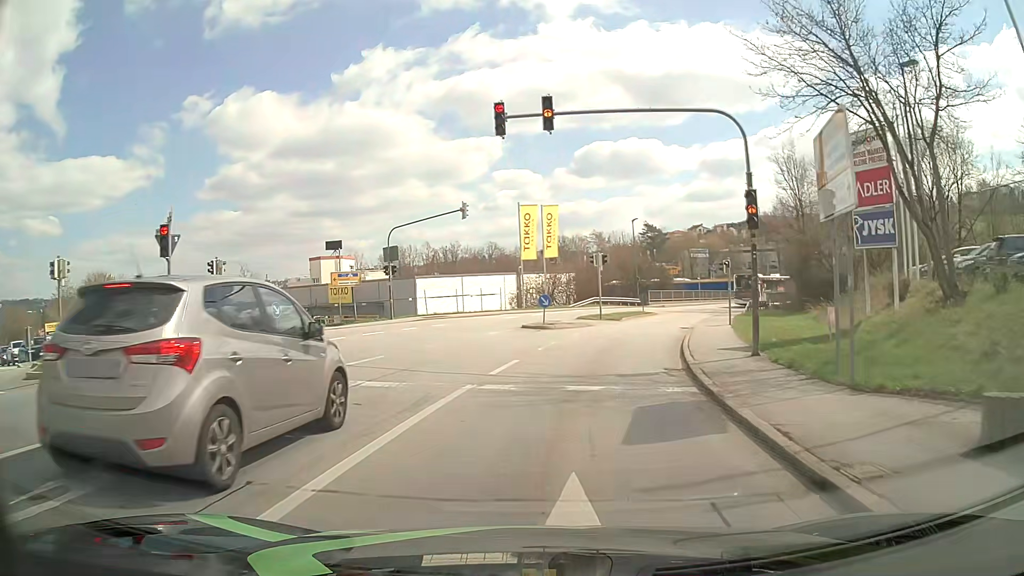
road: tertiary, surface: asphalt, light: Day
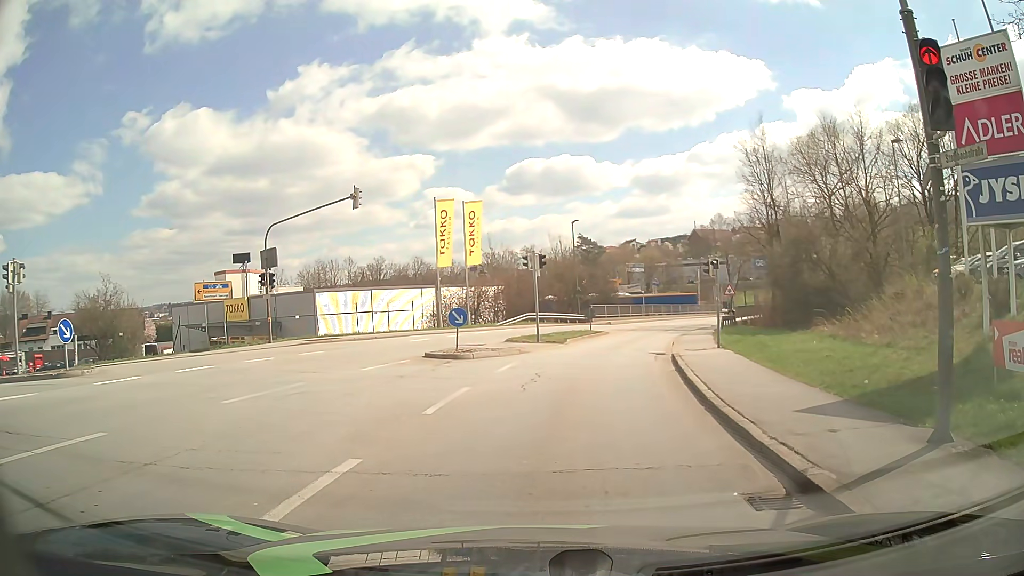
(+0.4, +8.6) m; +7°
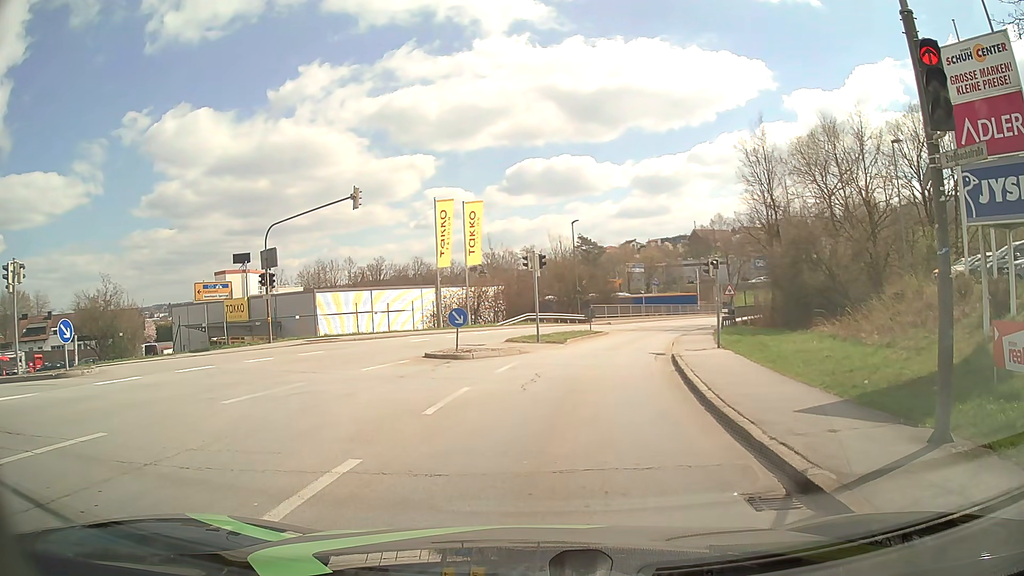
(0.0, 0.0) m; 0°
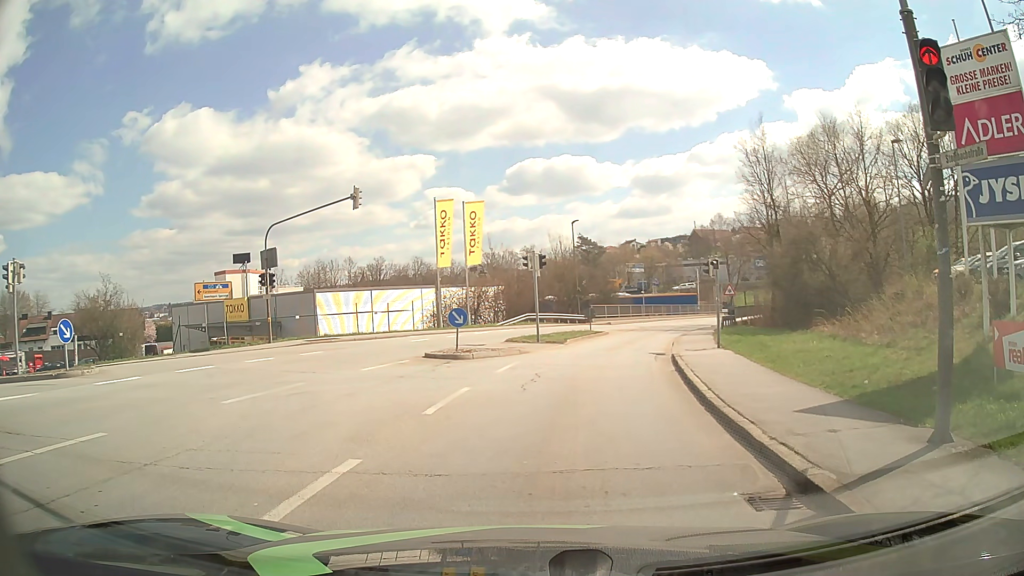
(0.0, 0.0) m; 0°
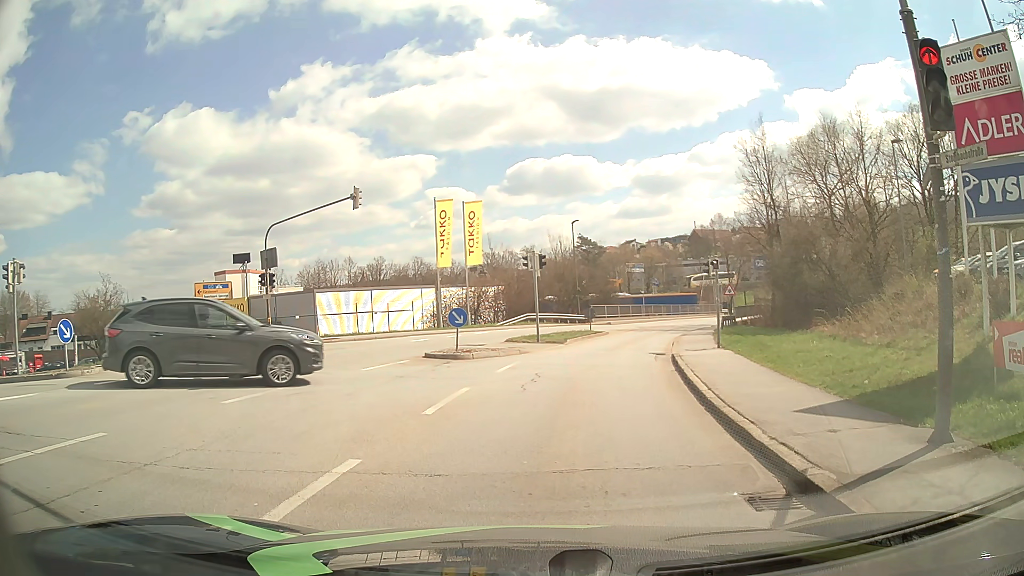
(0.0, 0.0) m; 0°
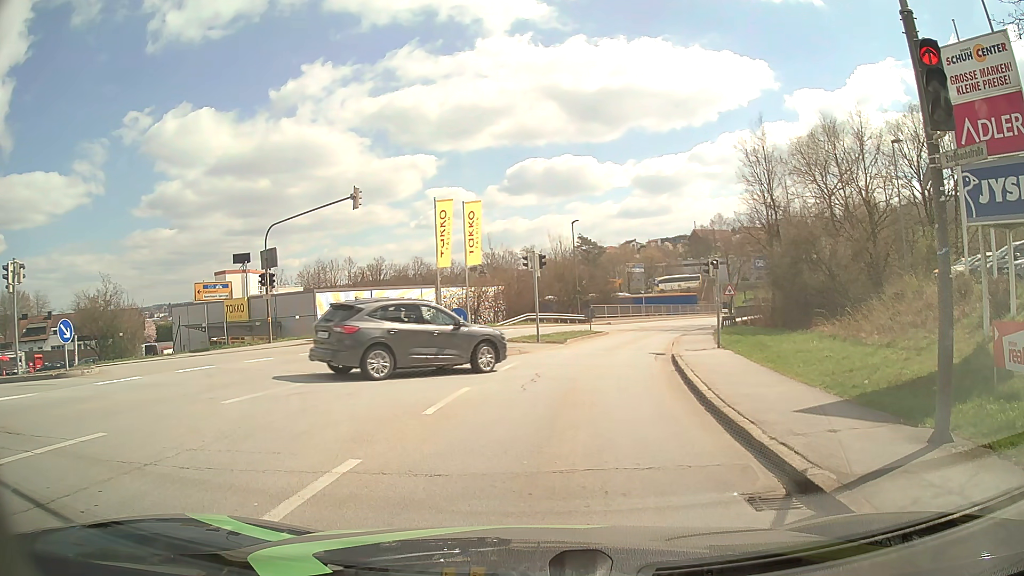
(0.0, 0.0) m; 0°
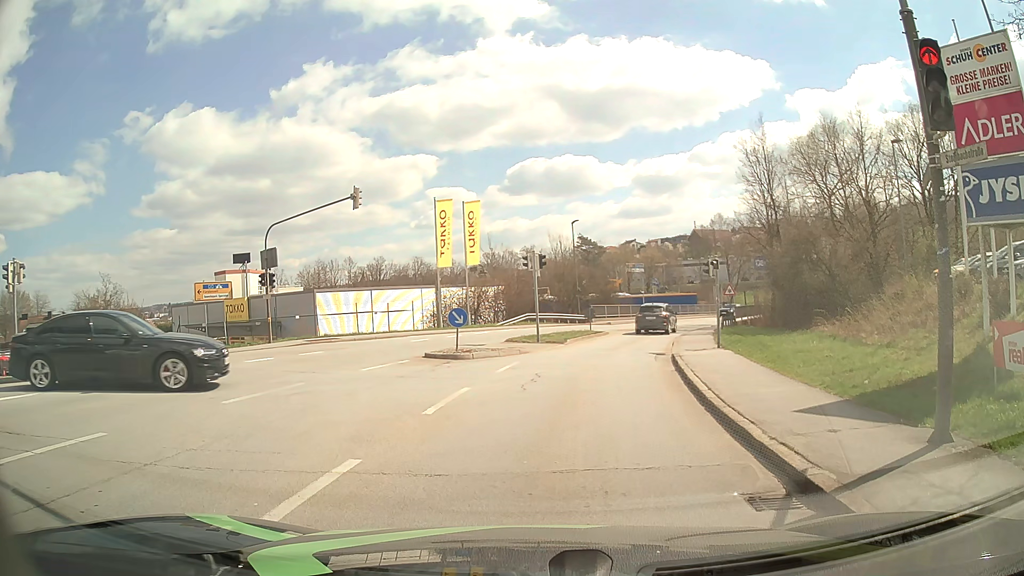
(0.0, 0.0) m; 0°
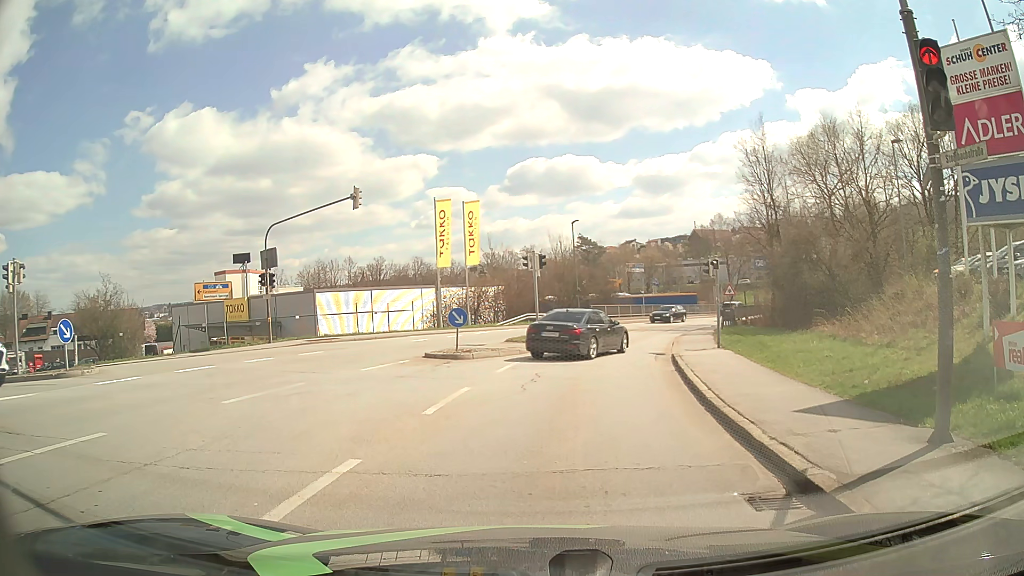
(0.0, 0.0) m; 0°
